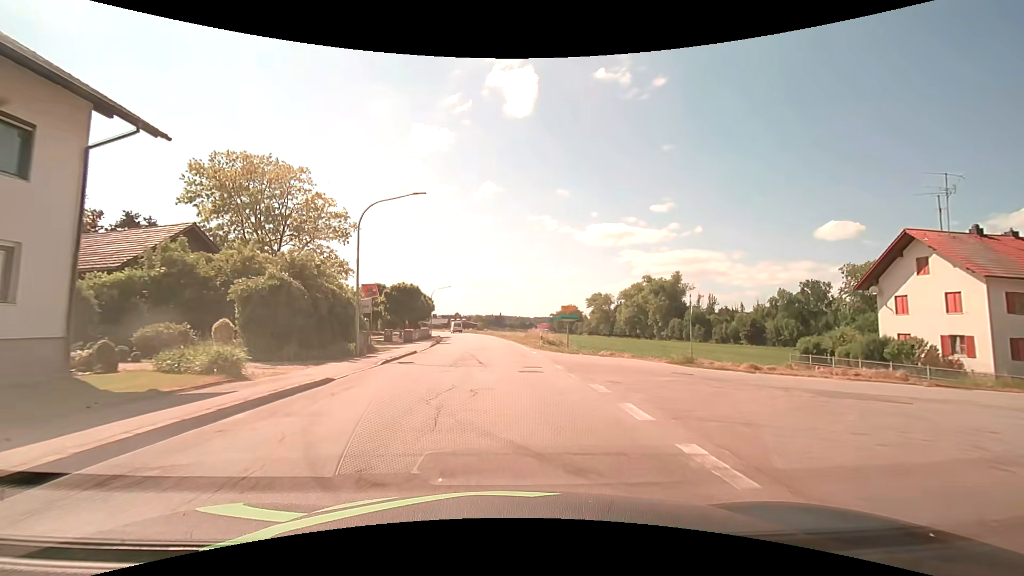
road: secondary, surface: asphalt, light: Day
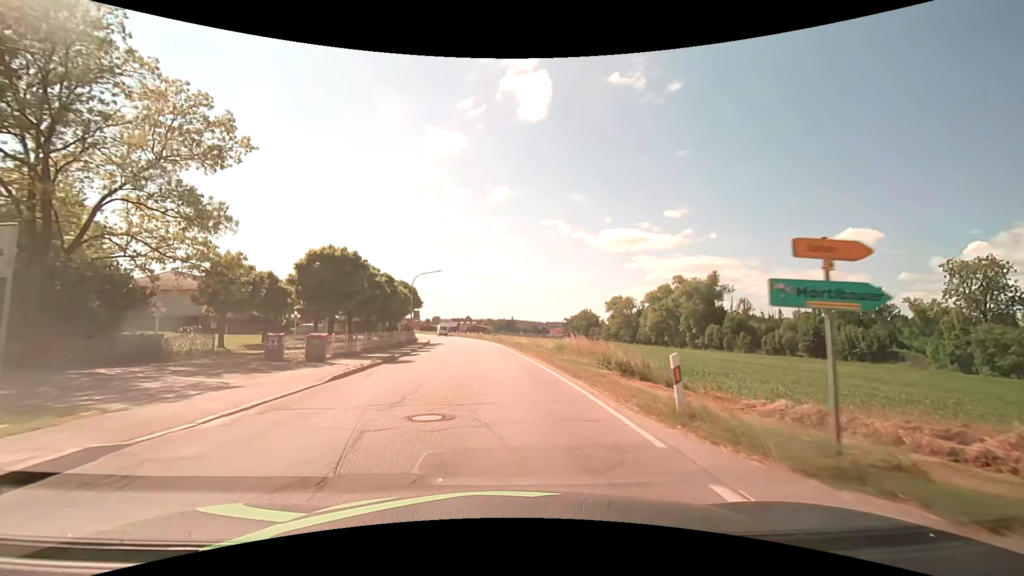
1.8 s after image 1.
(-0.2, +22.8) m; -1°
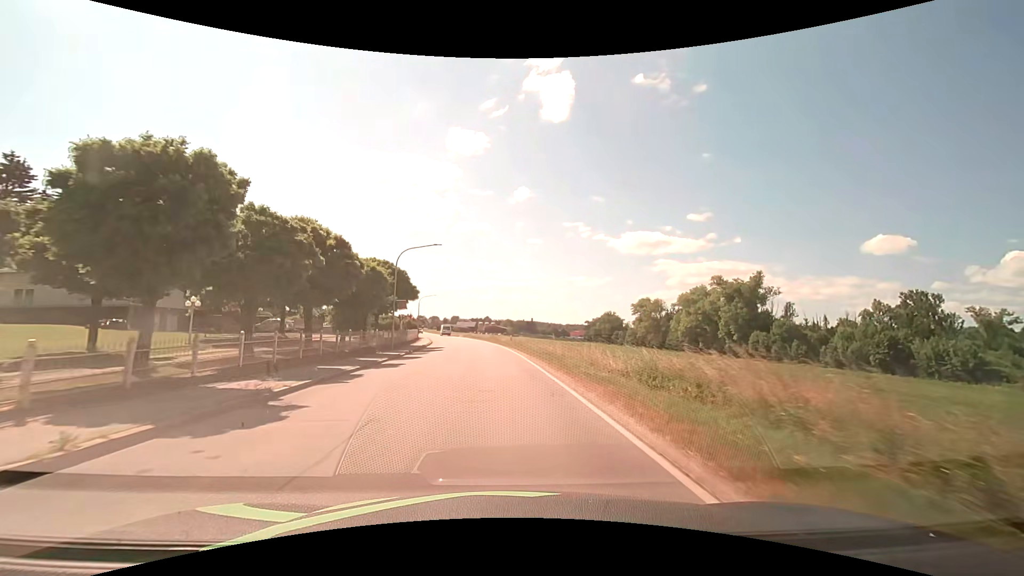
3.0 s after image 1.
(-0.2, +15.2) m; -2°
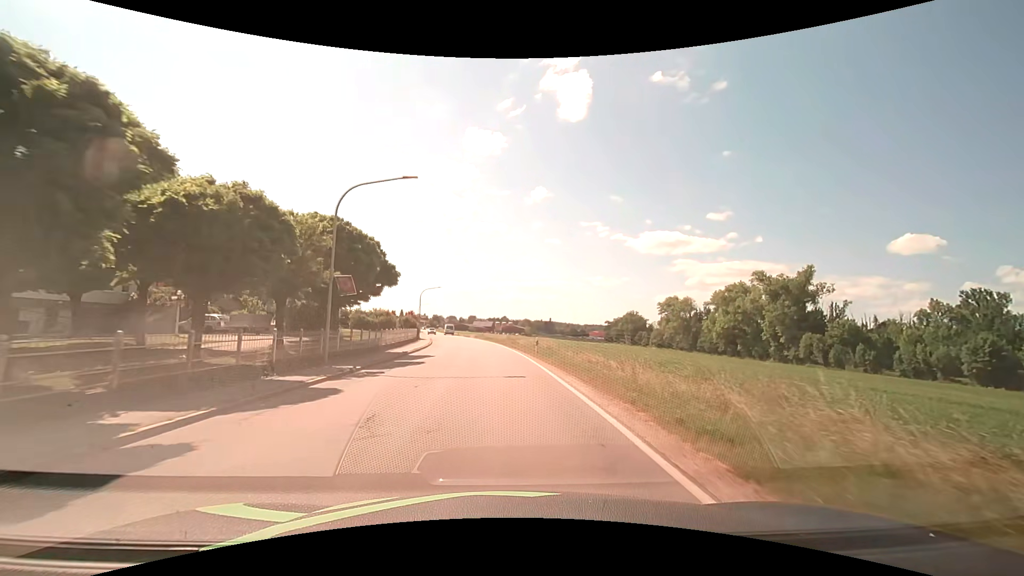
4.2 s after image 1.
(-0.3, +15.2) m; -2°
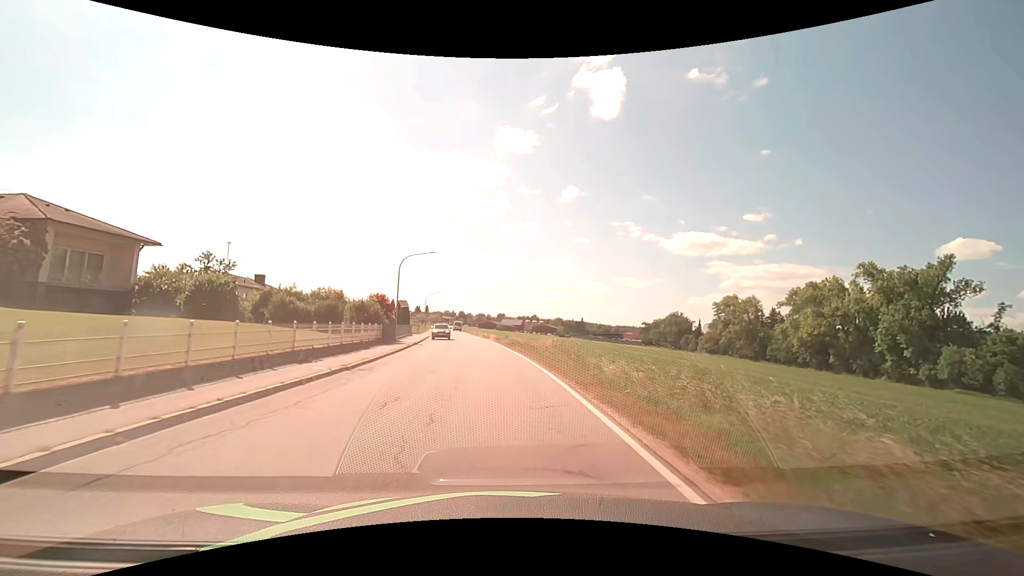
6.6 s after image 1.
(-1.0, +30.4) m; -3°
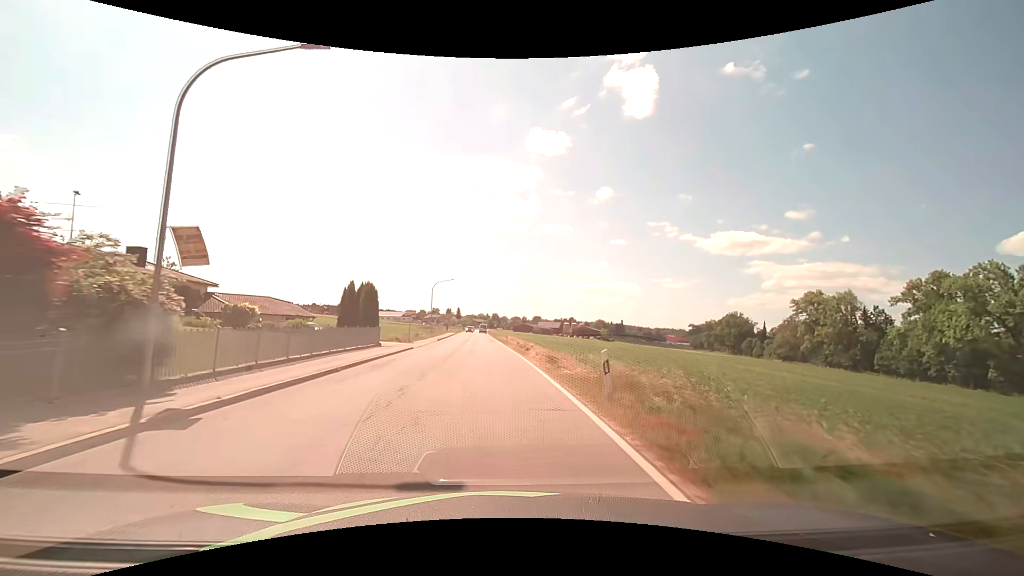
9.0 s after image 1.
(-1.1, +30.5) m; -4°
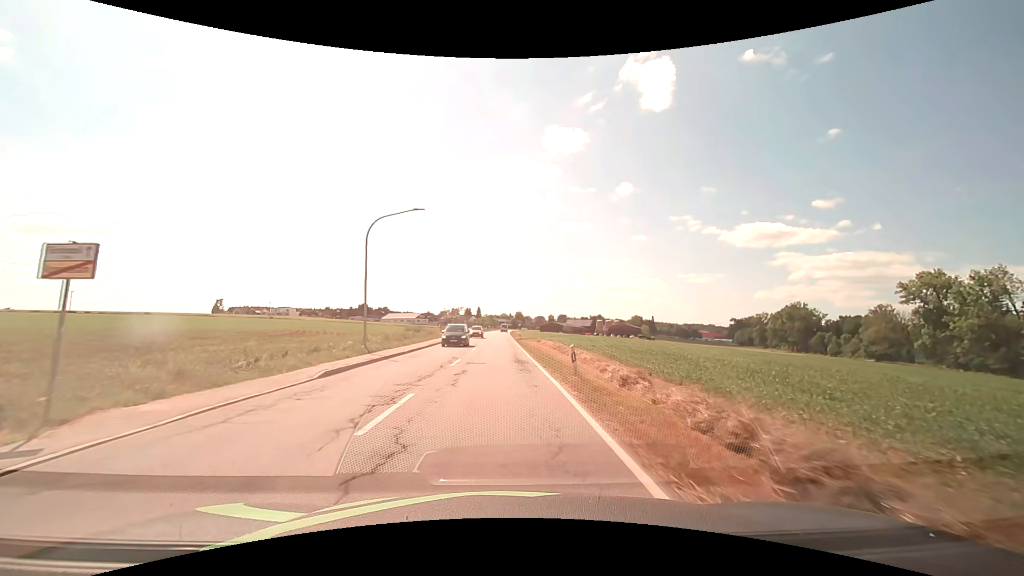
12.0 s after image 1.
(-1.2, +38.1) m; -2°
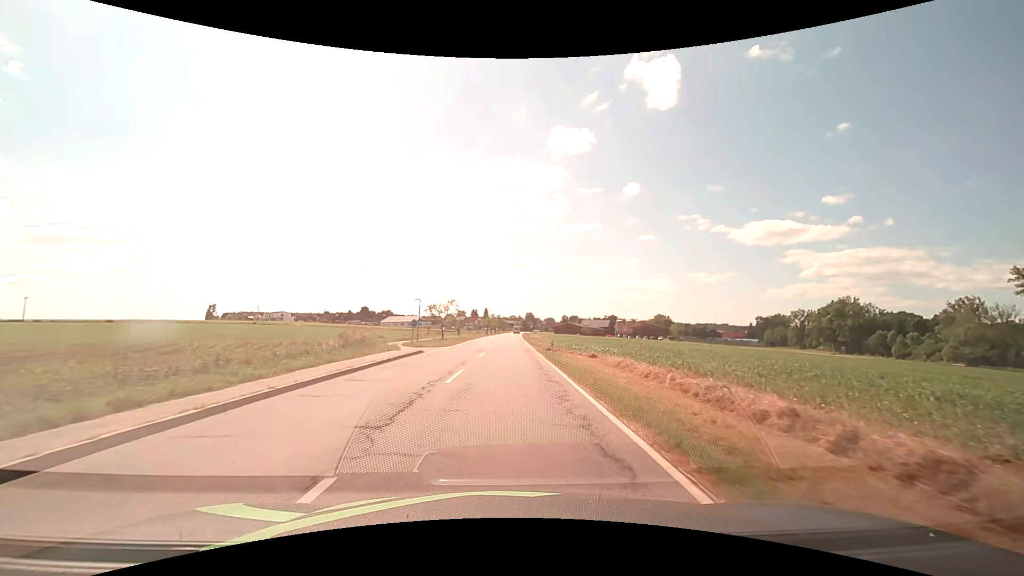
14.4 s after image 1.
(-0.6, +30.4) m; -2°
(0, +10) (0, +20) (0, +30) (0, +40) (0, +50) (+1, +60) (+1, +70) (+1, +80) (+1, +90) (+2, +100) m
